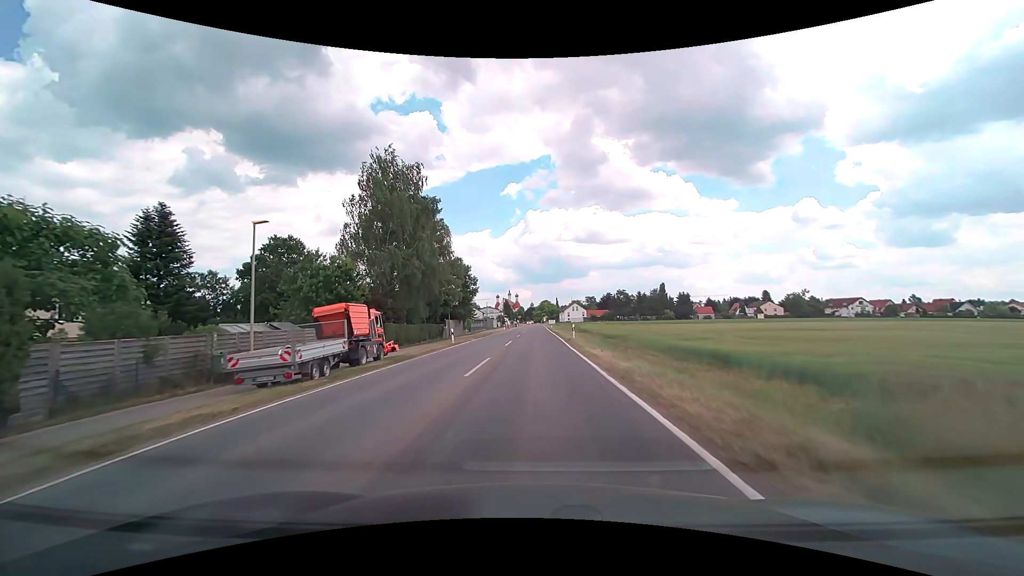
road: tertiary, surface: asphalt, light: Day
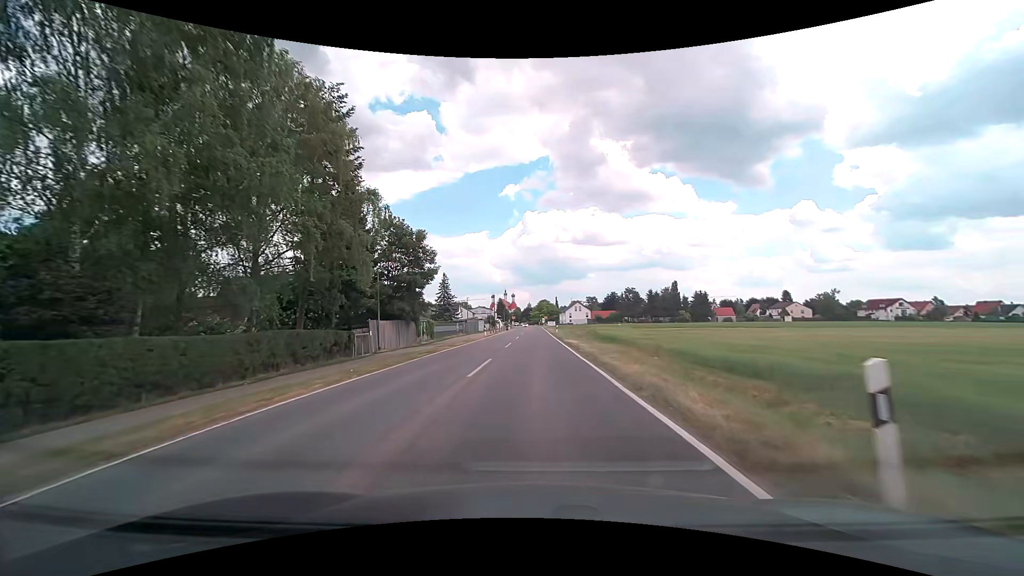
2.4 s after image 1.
(0.0, +29.9) m; 0°
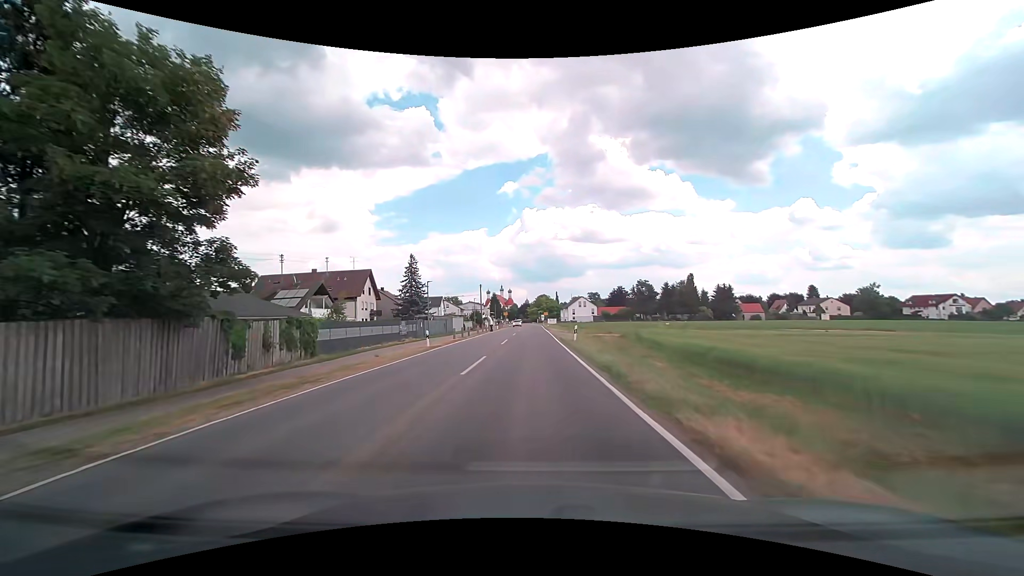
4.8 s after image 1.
(+0.1, +29.9) m; 0°
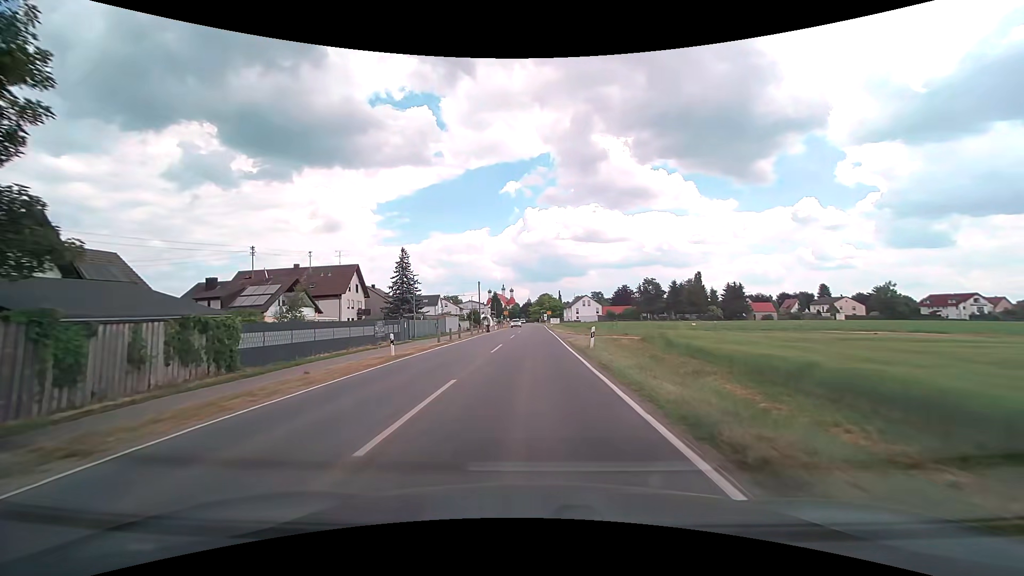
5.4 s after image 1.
(0.0, +7.4) m; 0°
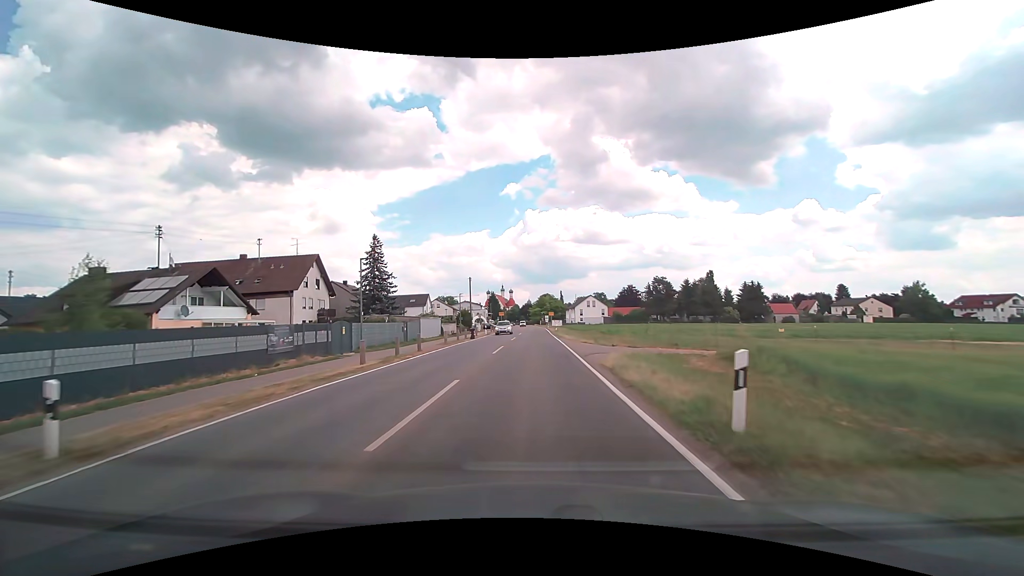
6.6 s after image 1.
(0.0, +14.8) m; 0°
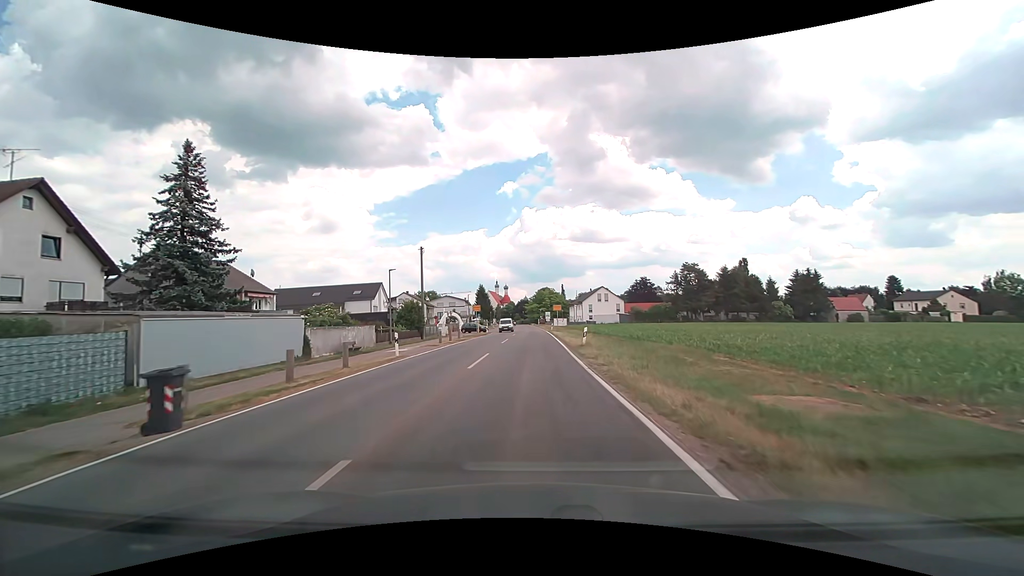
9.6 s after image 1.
(+0.1, +36.4) m; +1°
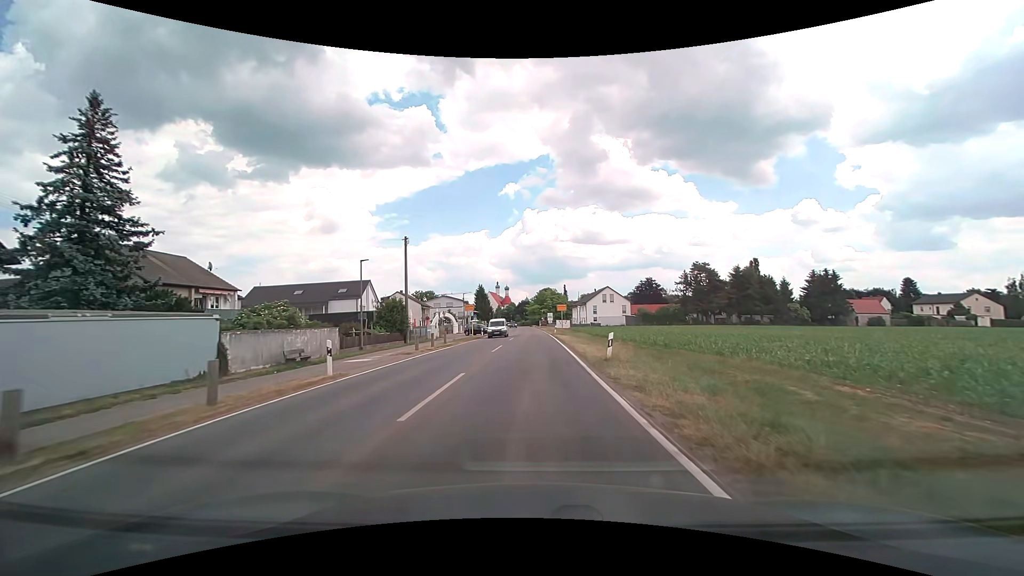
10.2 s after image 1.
(0.0, +7.2) m; 0°
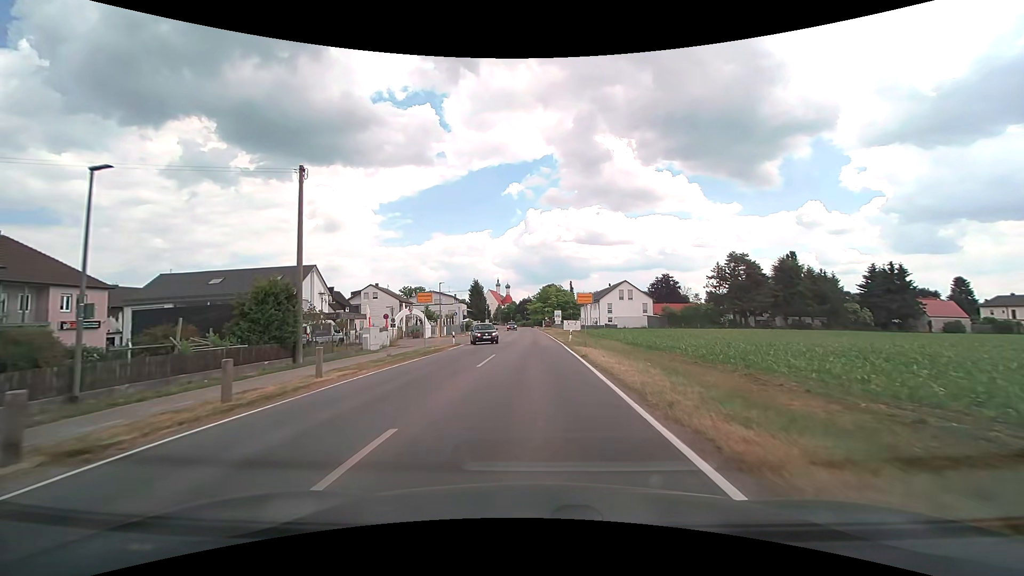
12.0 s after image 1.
(0.0, +21.5) m; 0°
(0, +10) (0, +20) (0, +30) (0, +40) (0, +50) (0, +60) (0, +70) (-1, +80) (-1, +90) (-1, +100) m
